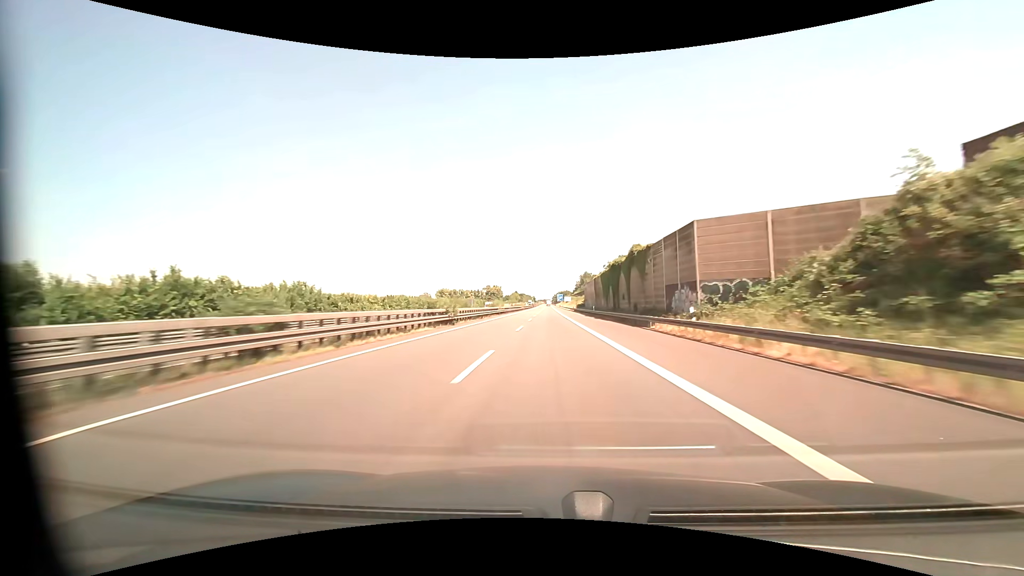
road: motorway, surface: asphalt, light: Day
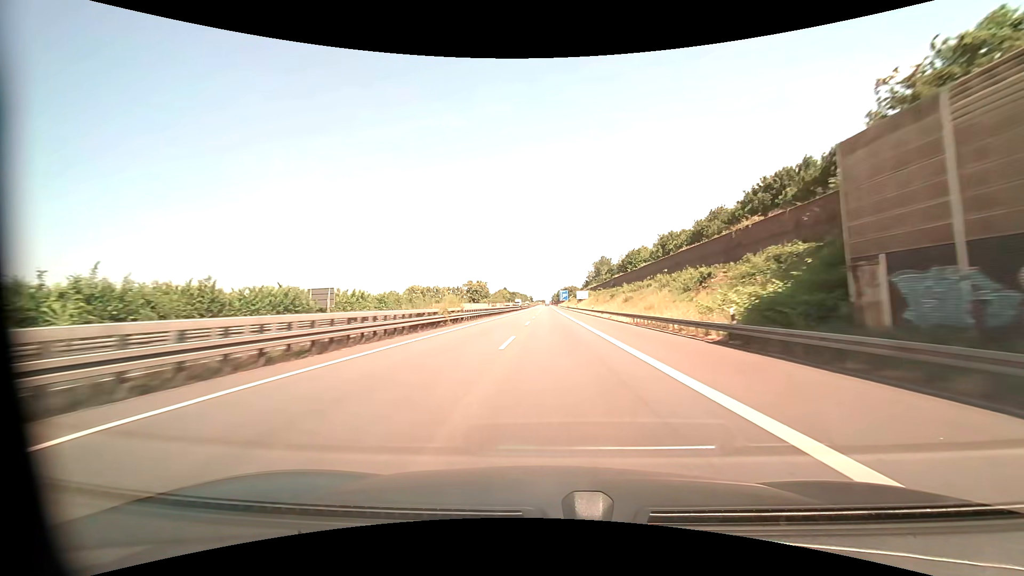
(0.0, +102.6) m; 0°
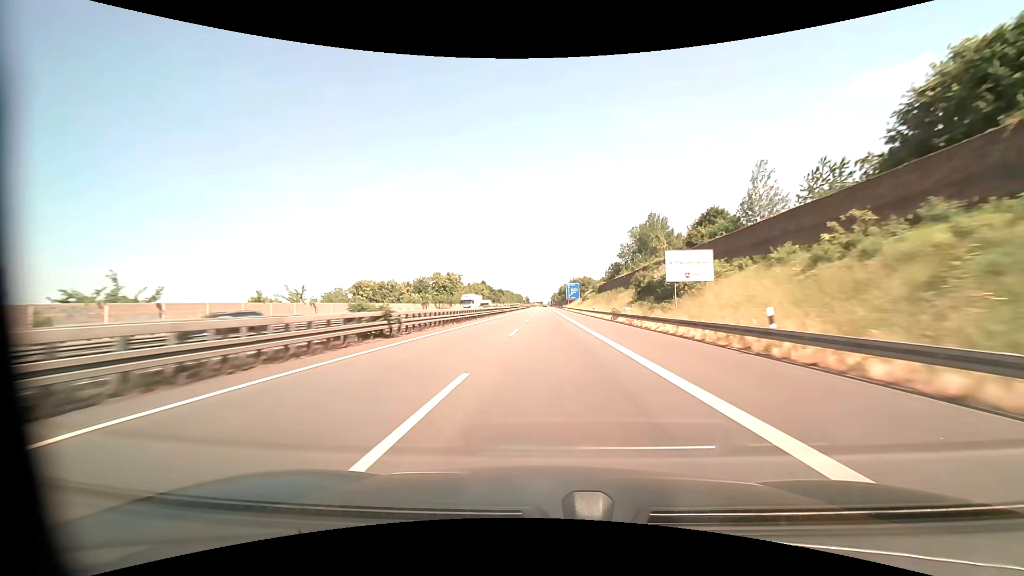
(+0.3, +102.7) m; 0°
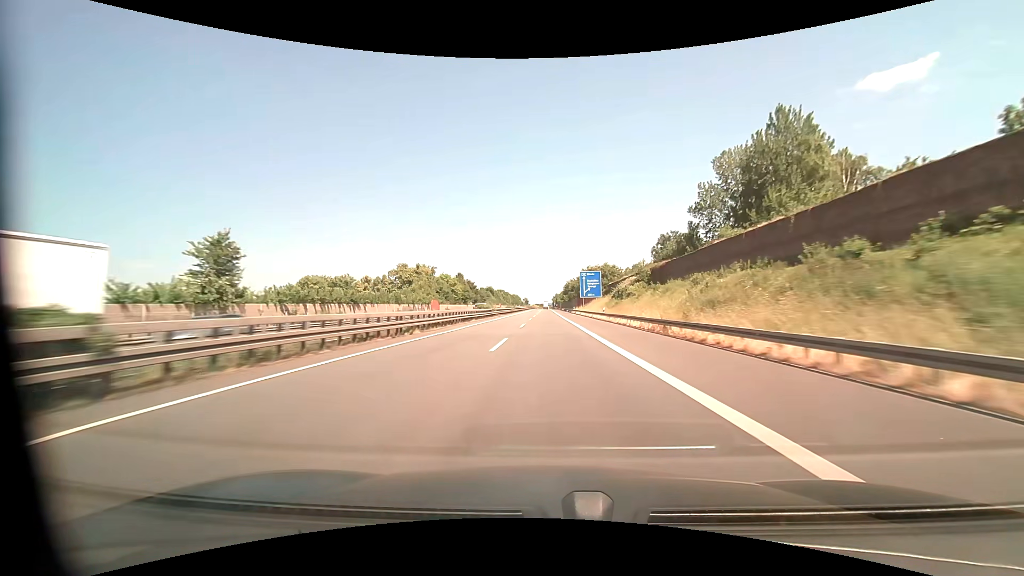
(0.0, +61.7) m; 0°
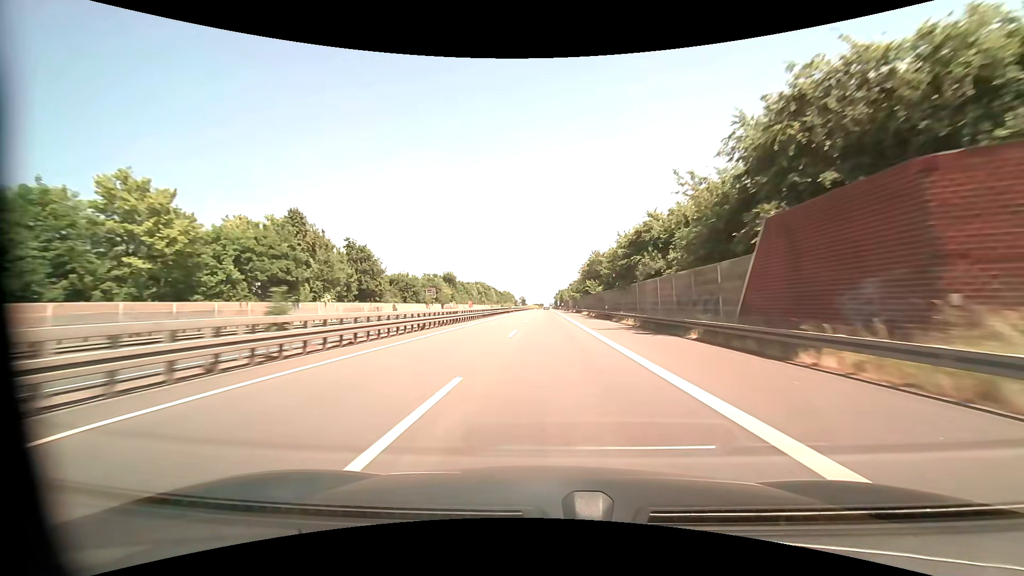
(-0.2, +103.0) m; 0°
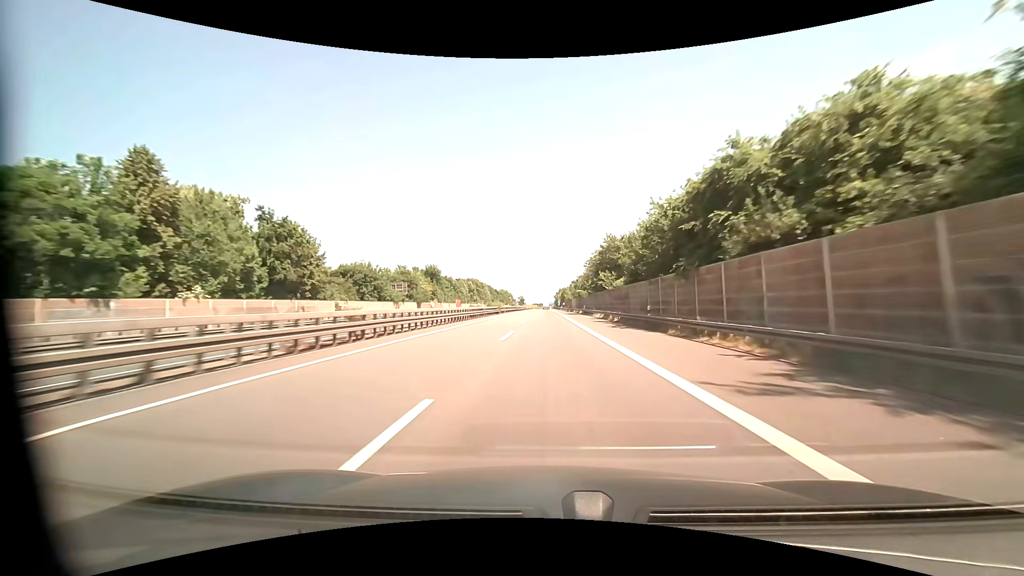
(0.0, +20.6) m; 0°
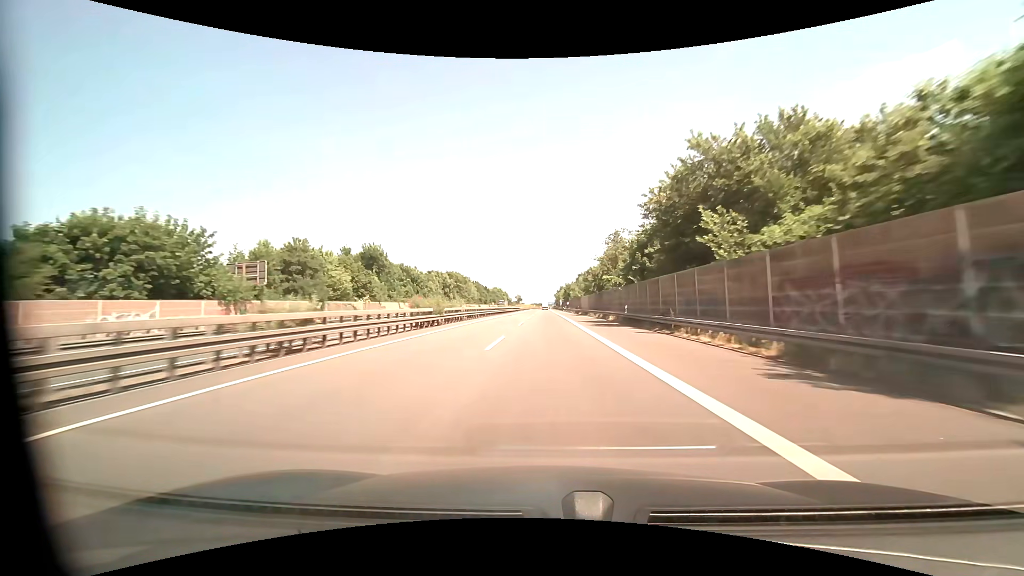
(+0.1, +40.6) m; 0°
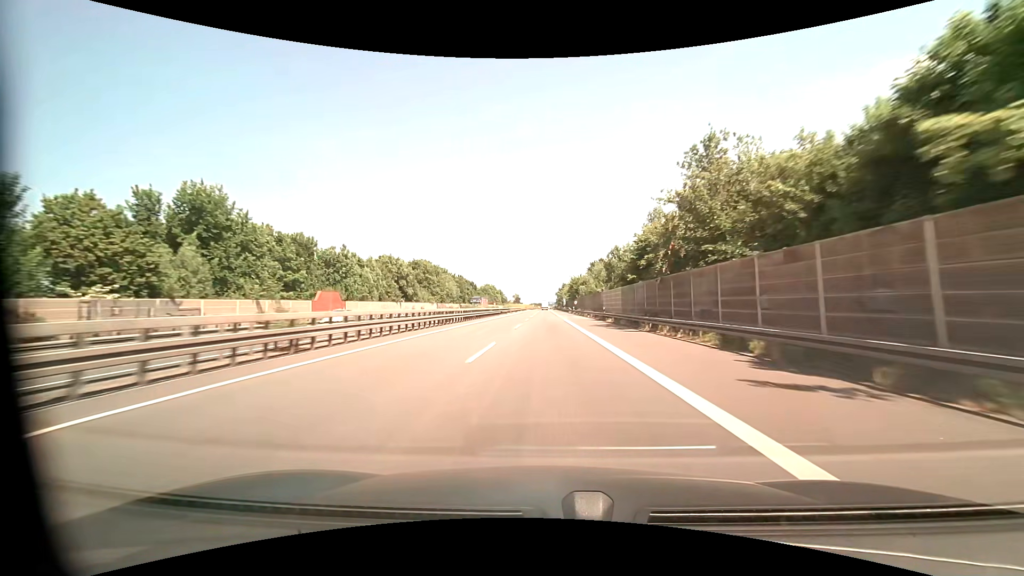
(-0.1, +39.2) m; 0°
(0, +10) (0, +20) (0, +30) (0, +40) (0, +50) (0, +60) (0, +70) (0, +80) (0, +90) (0, +100) m
